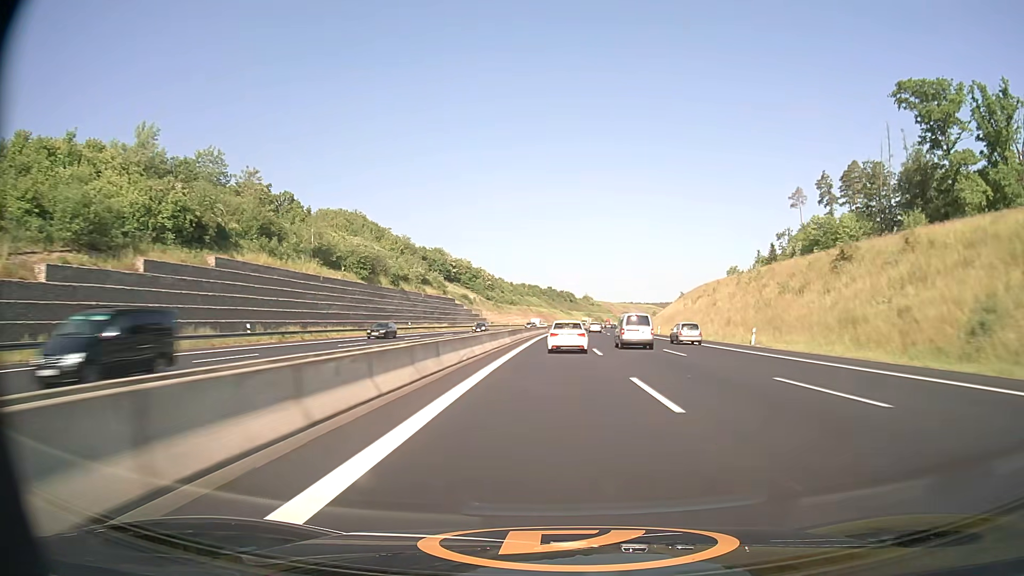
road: motorway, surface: asphalt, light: Day
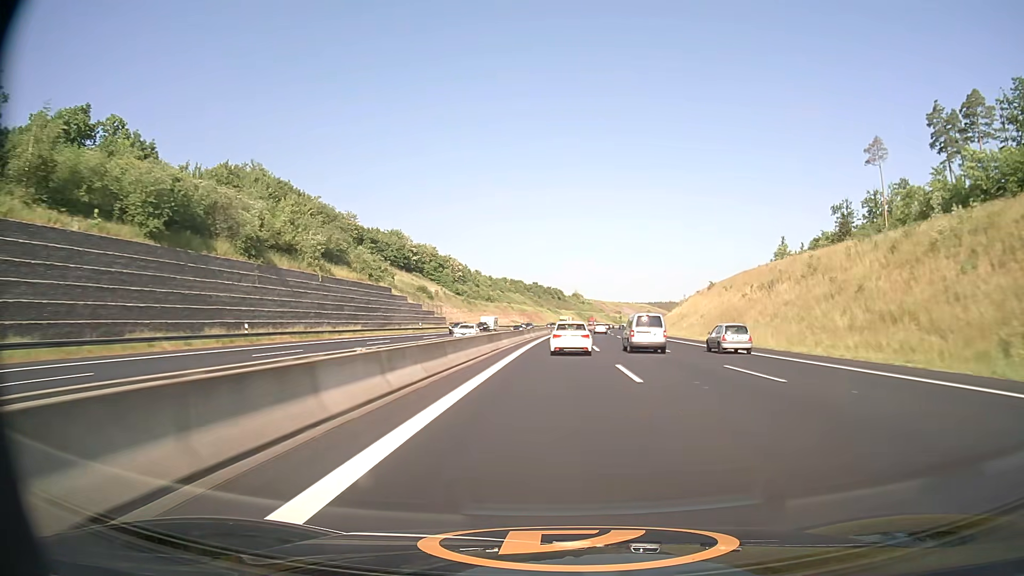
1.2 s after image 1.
(+0.5, +48.3) m; +1°
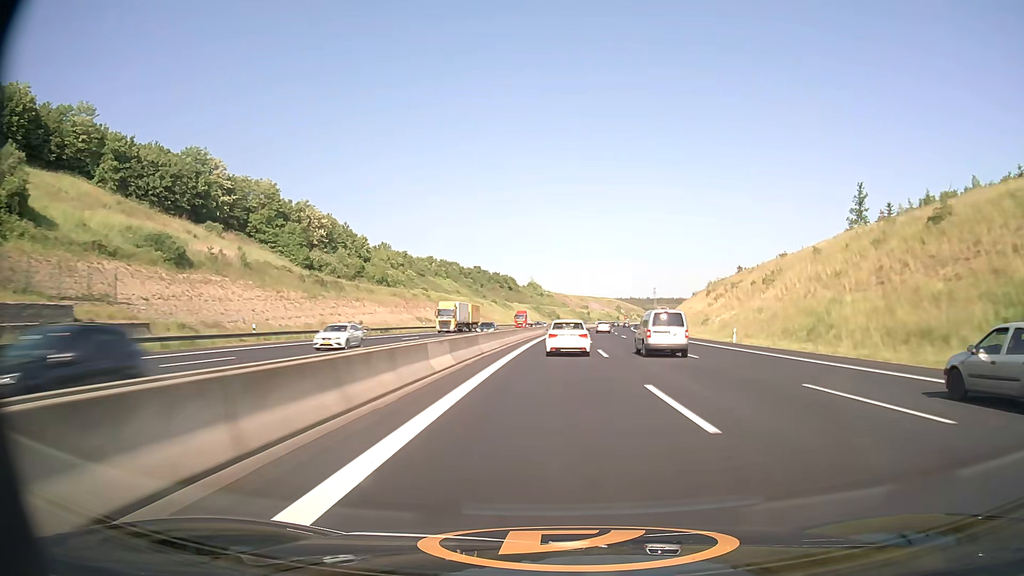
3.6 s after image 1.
(+2.8, +96.9) m; +4°
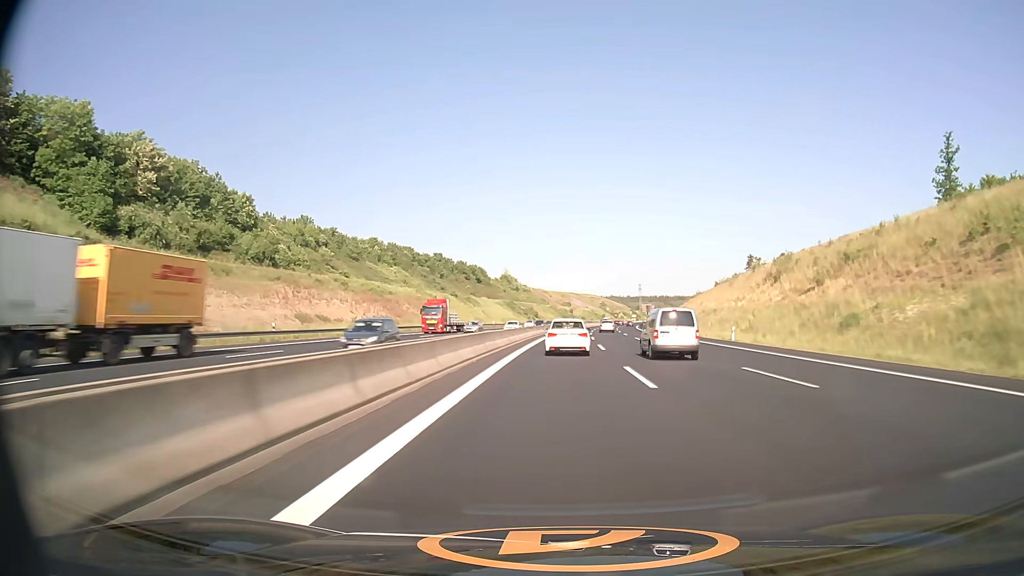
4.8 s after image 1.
(+0.7, +48.2) m; +2°
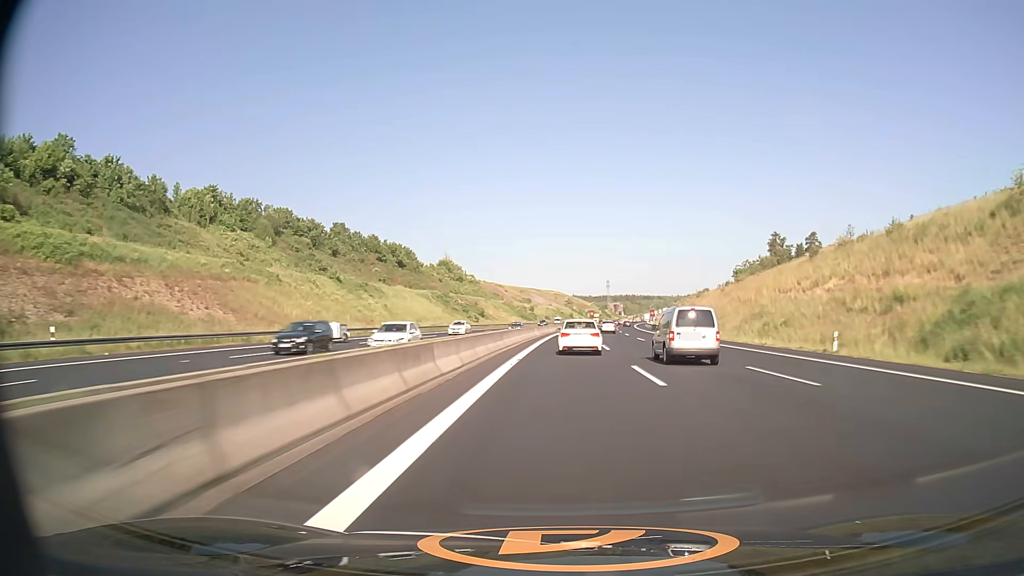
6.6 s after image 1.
(+1.9, +71.2) m; +3°
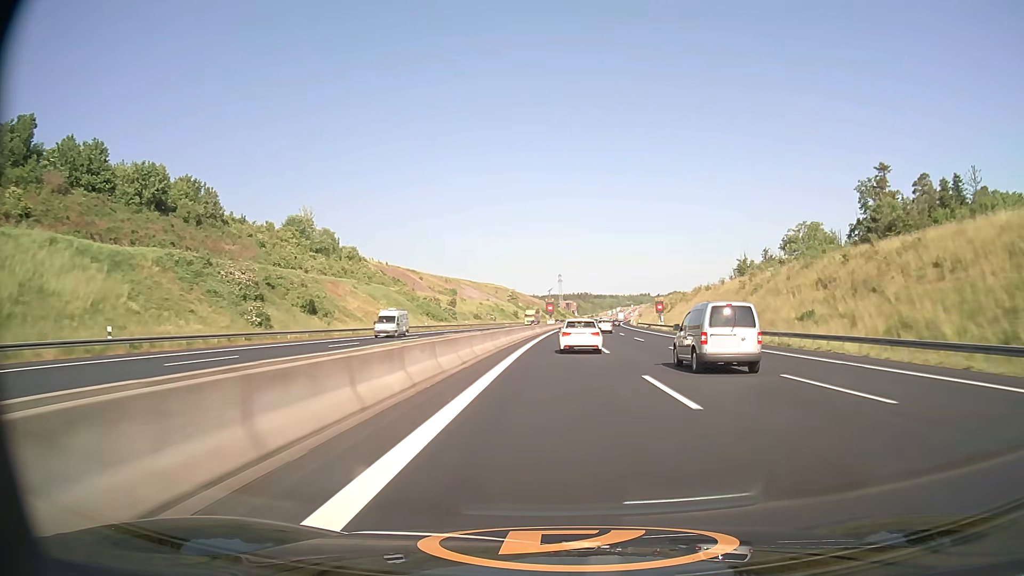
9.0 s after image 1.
(+3.7, +93.1) m; +4°
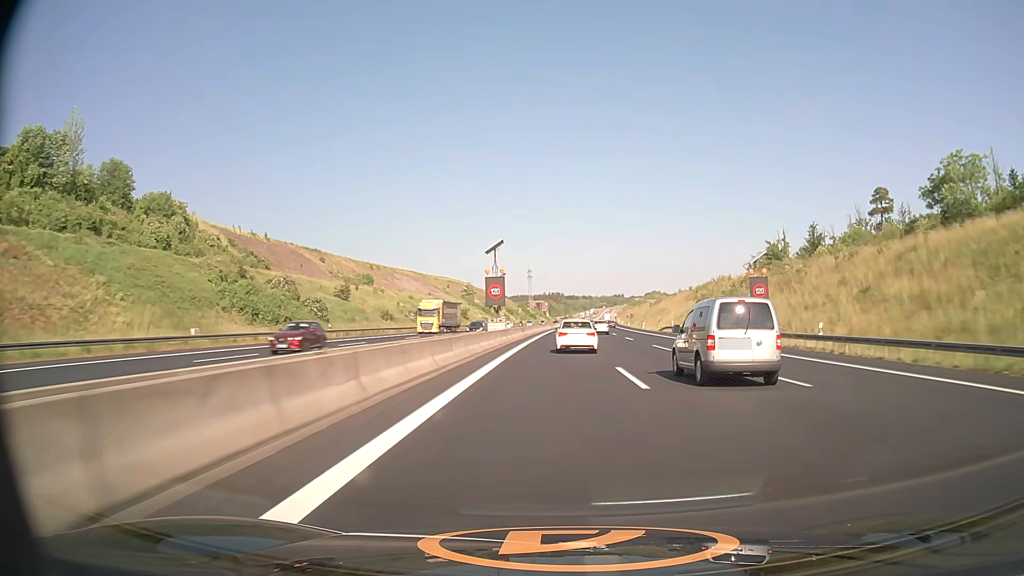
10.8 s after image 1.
(+1.7, +68.4) m; +3°
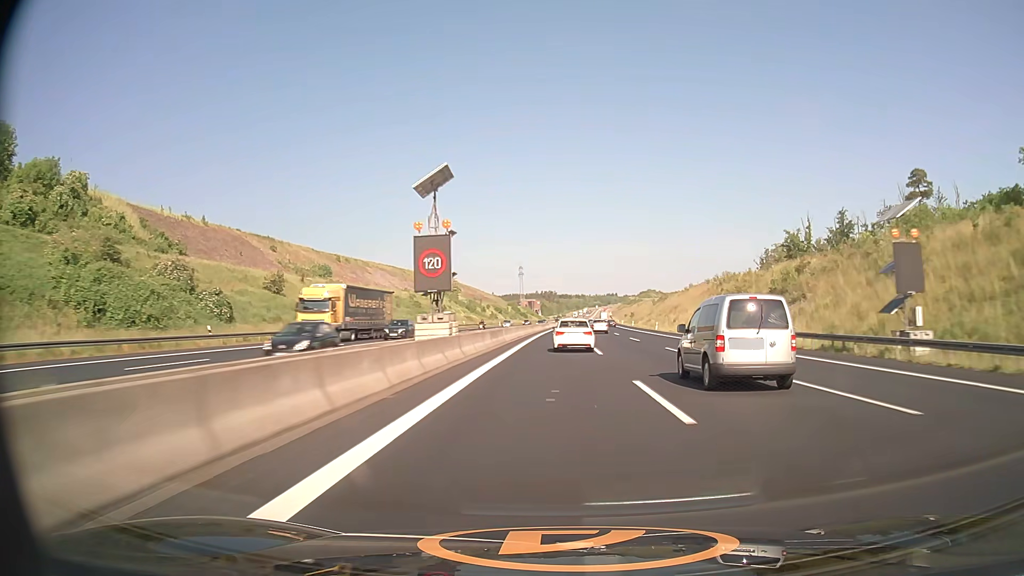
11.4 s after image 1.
(+0.1, +22.6) m; +1°
(0, +10) (0, +20) (0, +30) (0, +40) (+1, +50) (+1, +60) (+1, +70) (+1, +80) (+2, +90) (+2, +100) m
